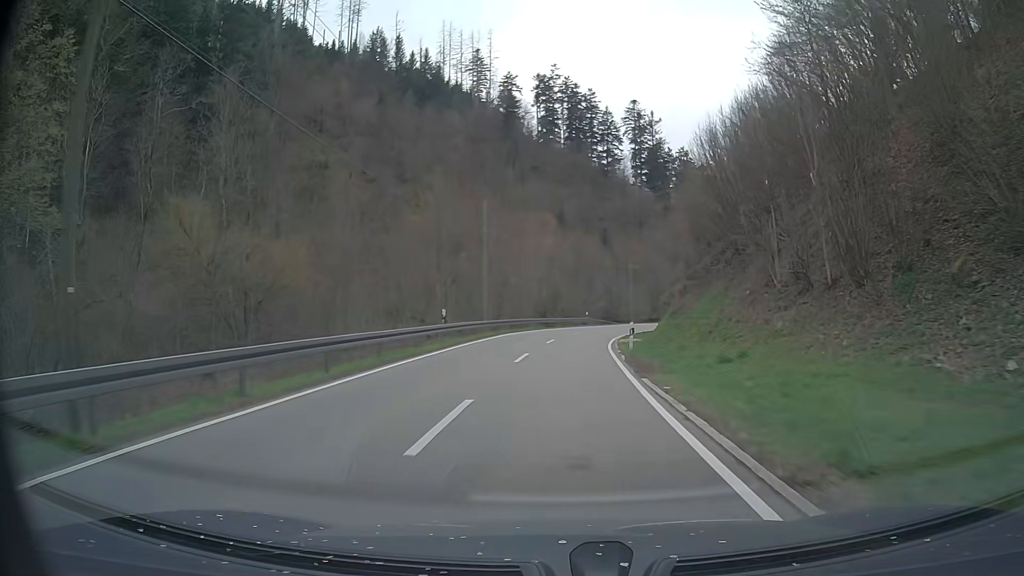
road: tertiary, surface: asphalt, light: Day
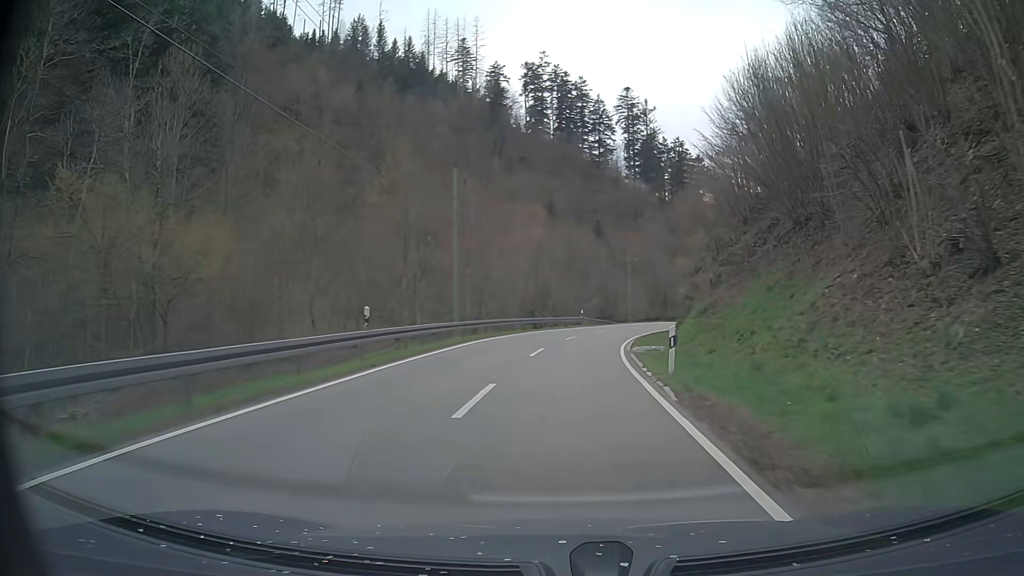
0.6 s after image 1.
(0.0, +9.9) m; +1°
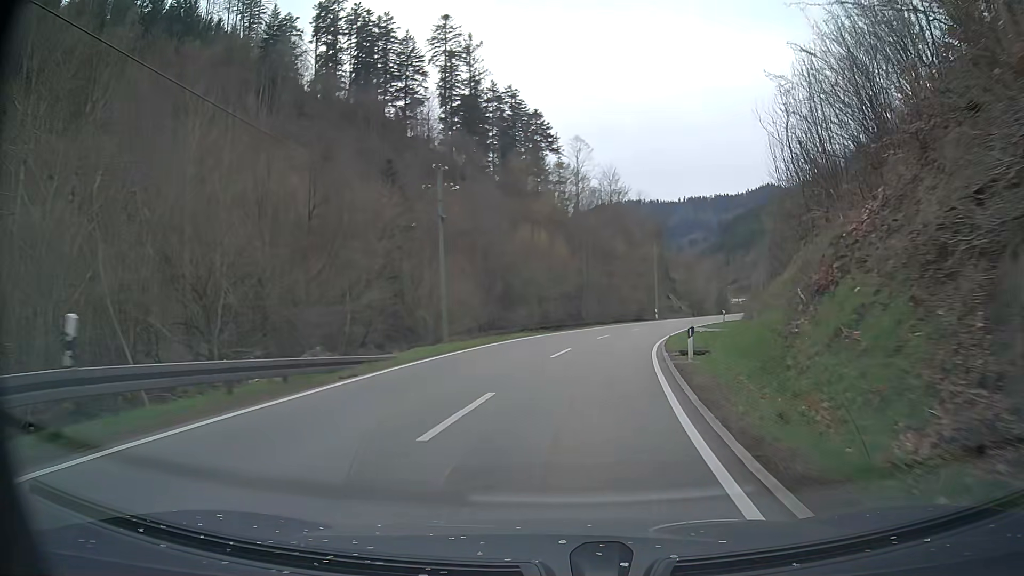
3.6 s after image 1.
(+5.5, +48.9) m; +15°
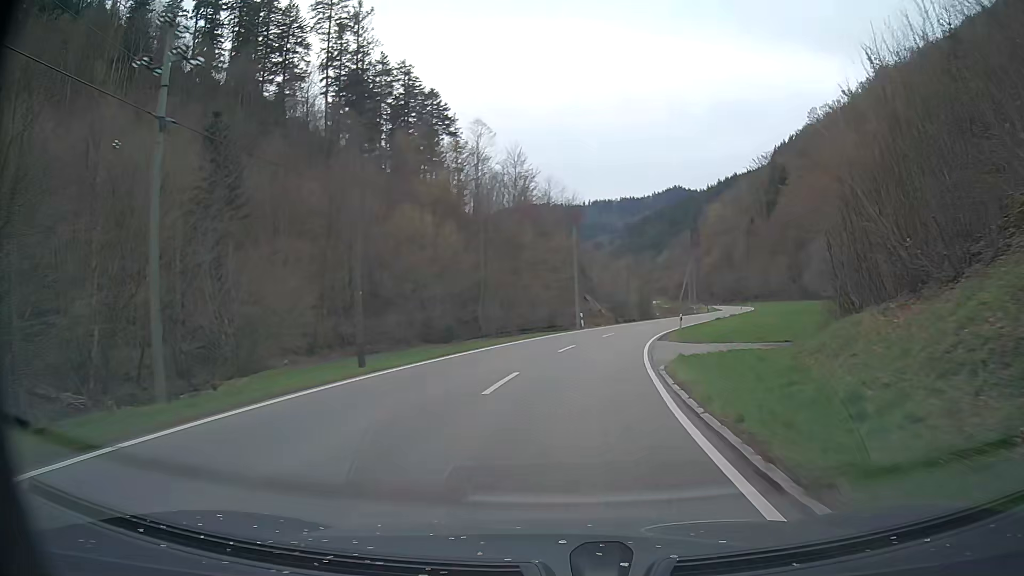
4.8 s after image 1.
(+1.3, +19.6) m; +8°
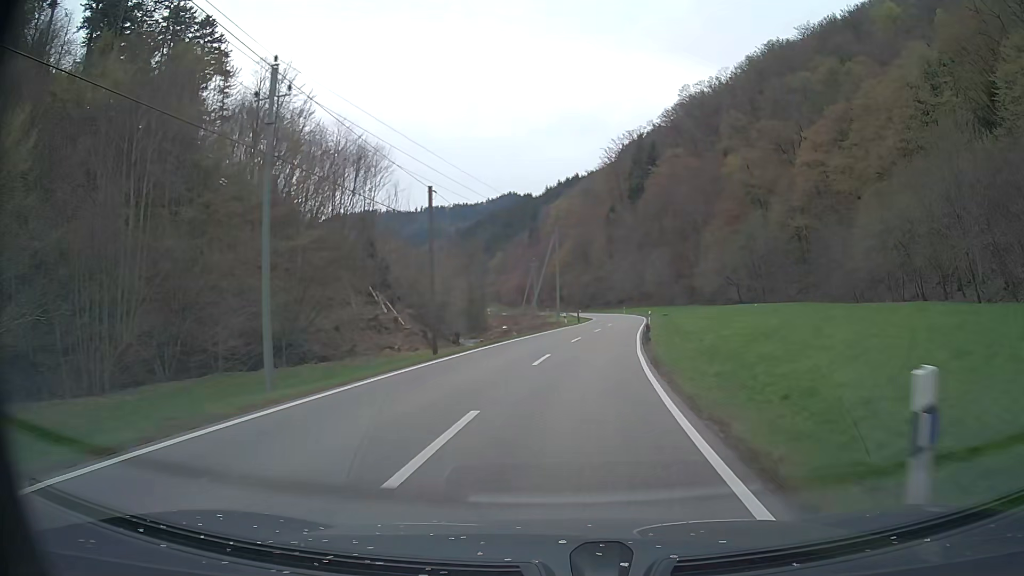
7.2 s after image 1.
(+5.3, +41.4) m; +14°
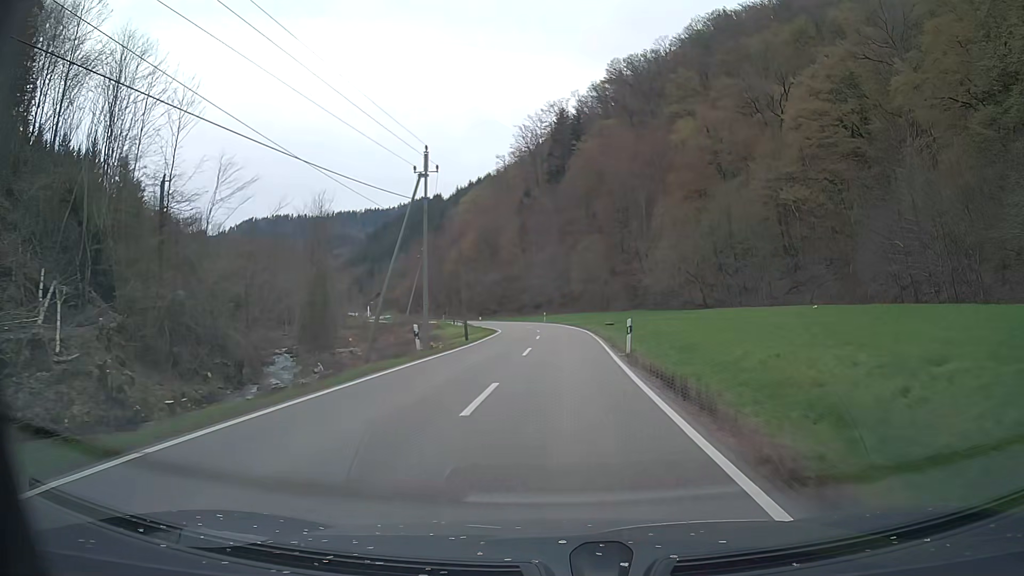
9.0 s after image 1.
(+2.4, +32.0) m; +7°
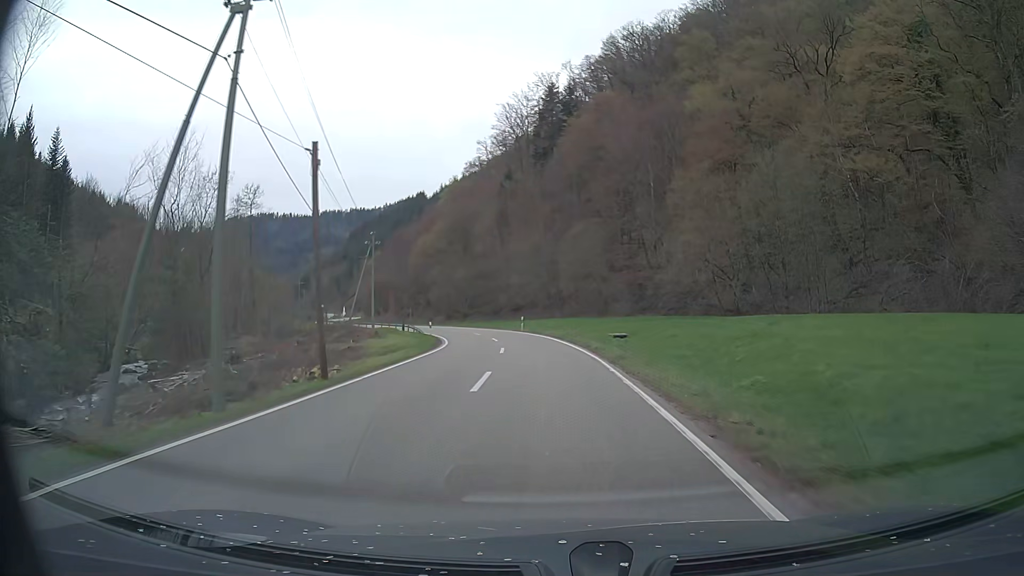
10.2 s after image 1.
(+0.4, +21.1) m; +1°
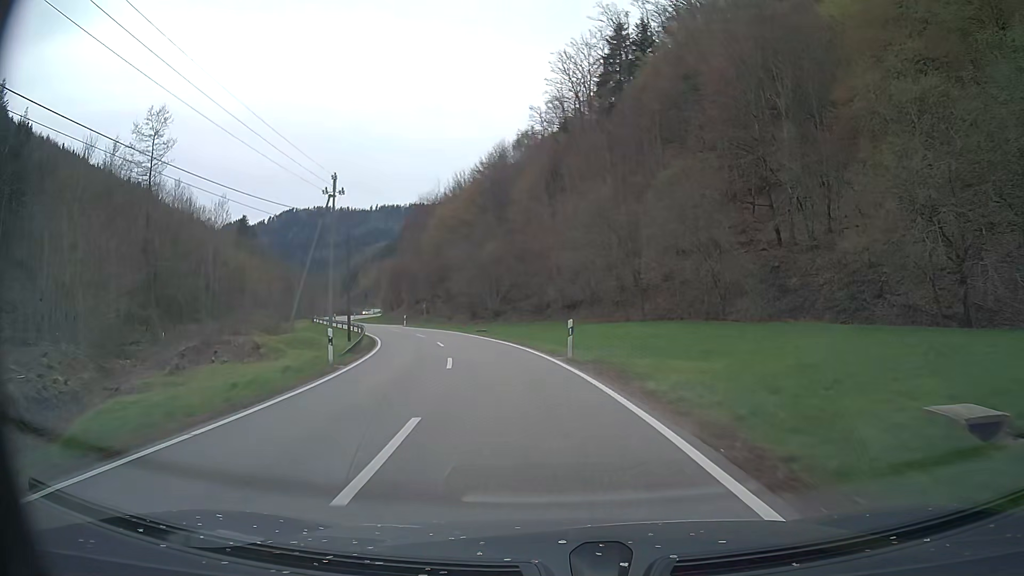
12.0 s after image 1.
(-0.8, +31.0) m; -5°
(0, +10) (-1, +20) (-3, +30) (-6, +39) (-9, +49) (-13, +58) (-17, +67) (-21, +76) (-25, +85) (-29, +95) m
